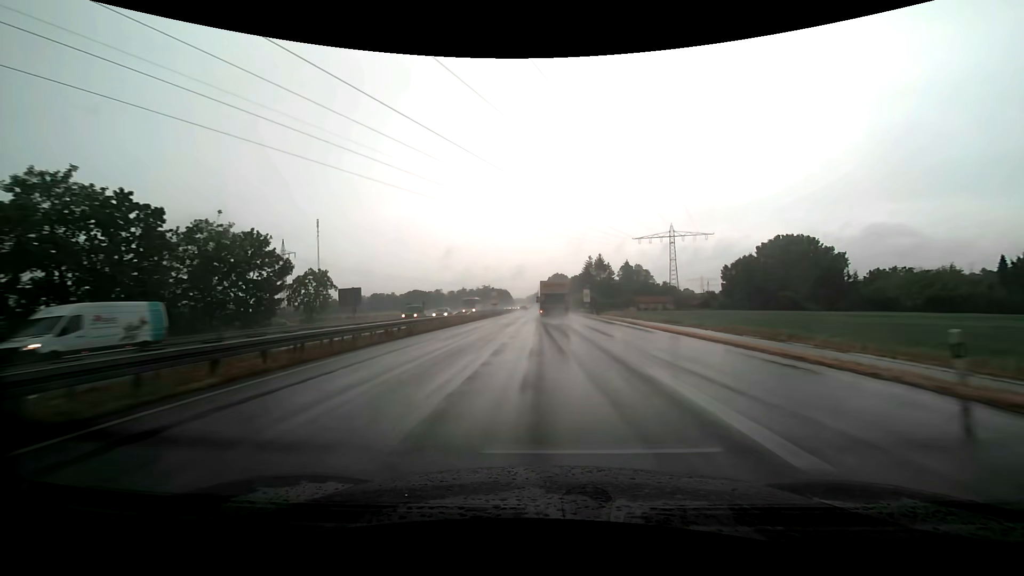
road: trunk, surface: asphalt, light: Day
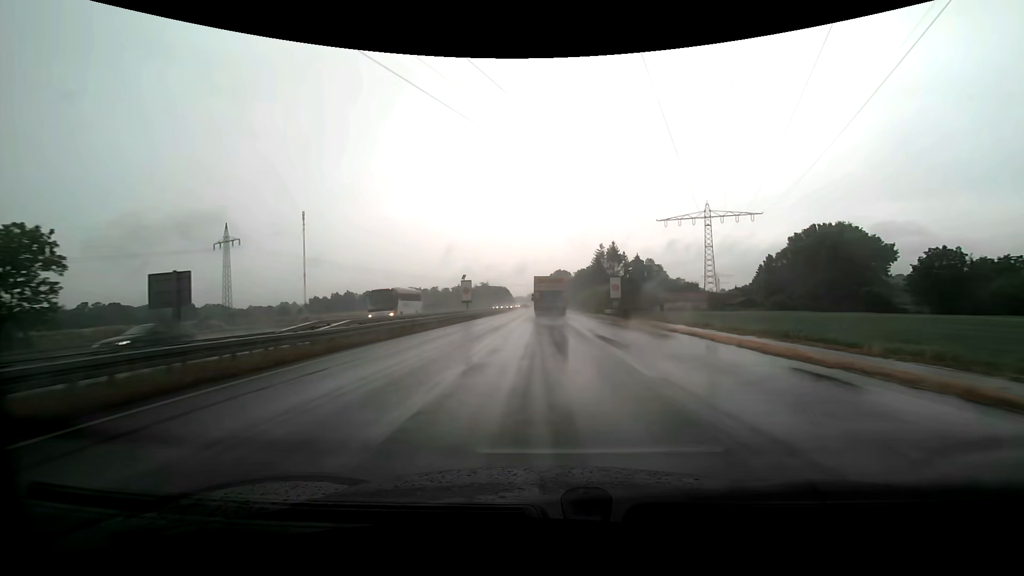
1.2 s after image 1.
(-0.1, +31.1) m; 0°
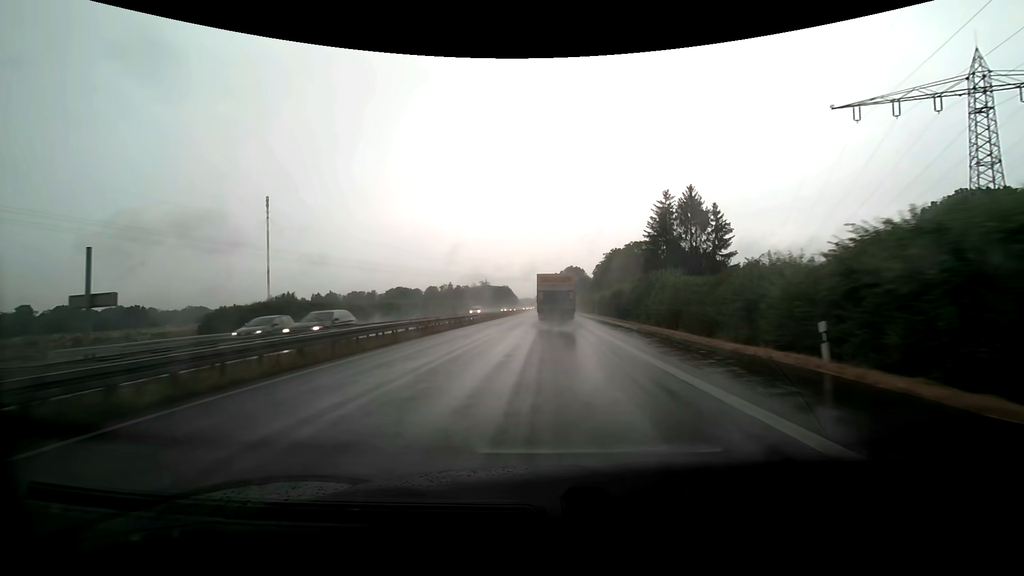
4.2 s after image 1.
(-0.6, +72.0) m; -1°
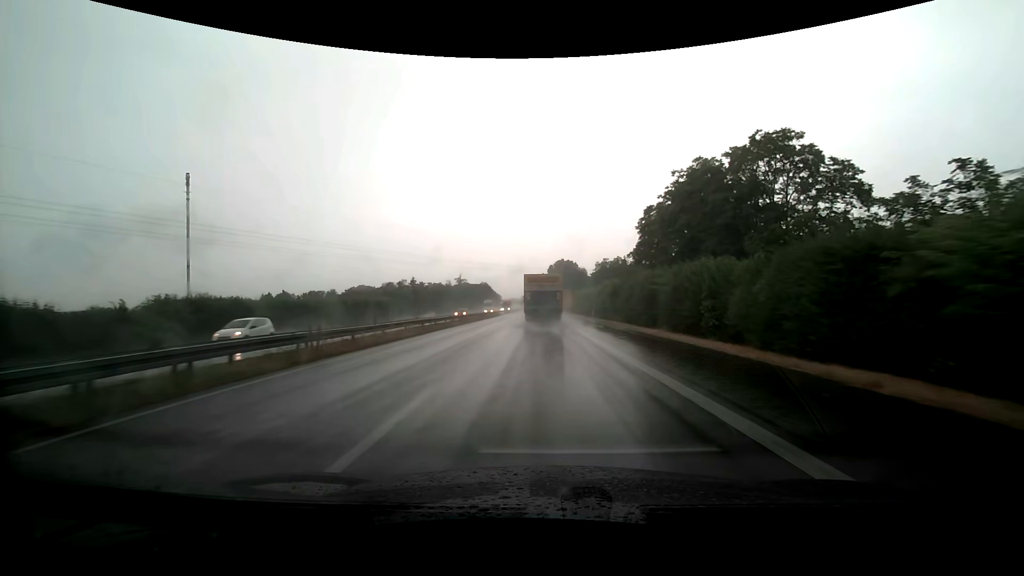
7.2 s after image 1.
(+0.9, +67.8) m; +1°
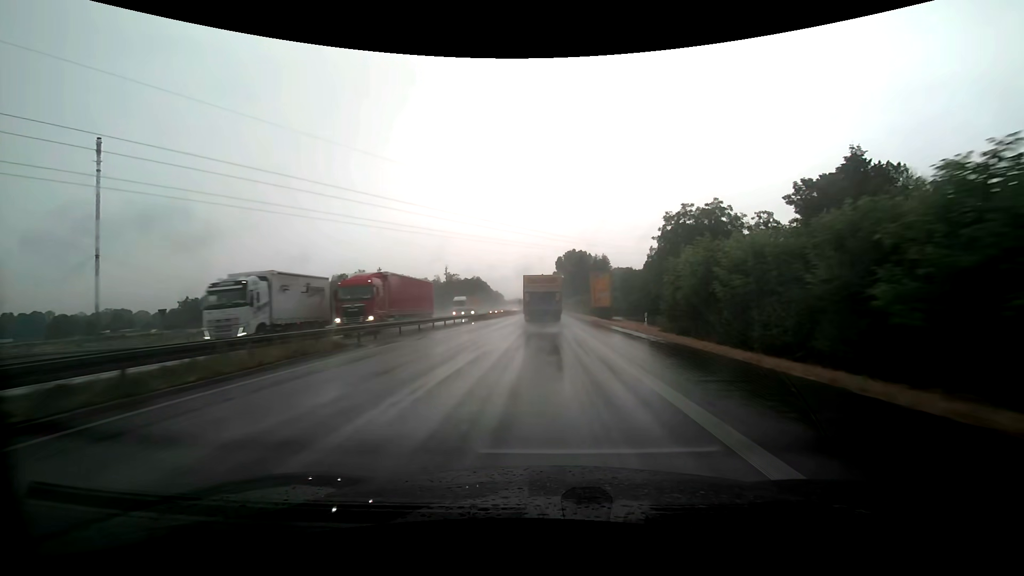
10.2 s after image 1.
(-0.5, +67.3) m; -1°
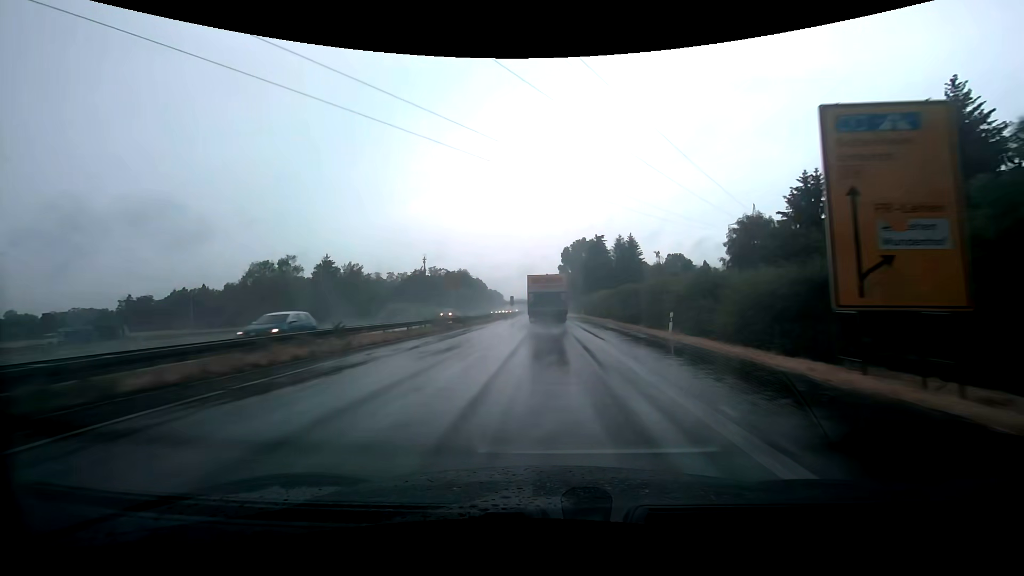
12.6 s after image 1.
(+0.1, +54.6) m; 0°
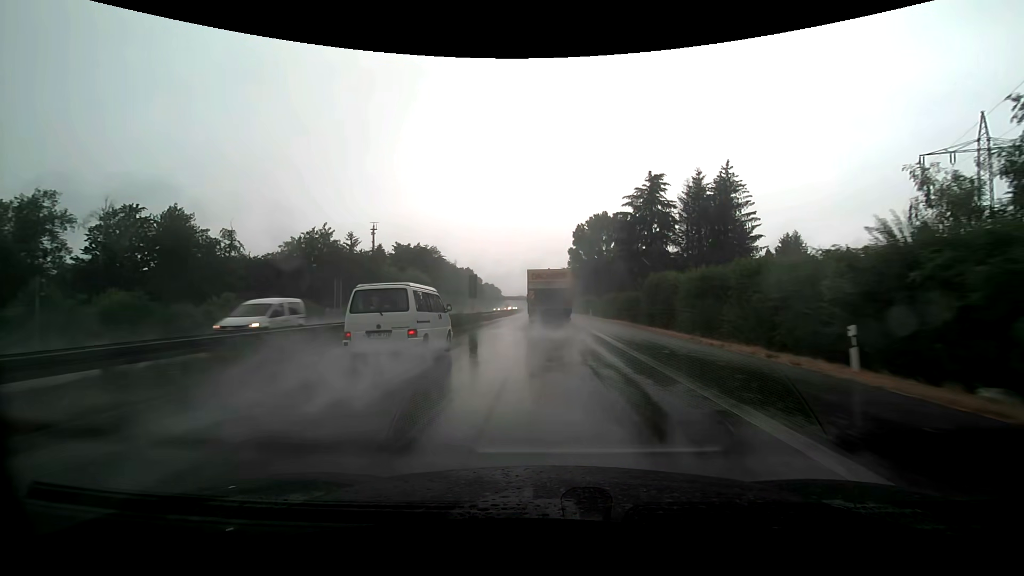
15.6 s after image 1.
(-0.4, +67.9) m; -1°
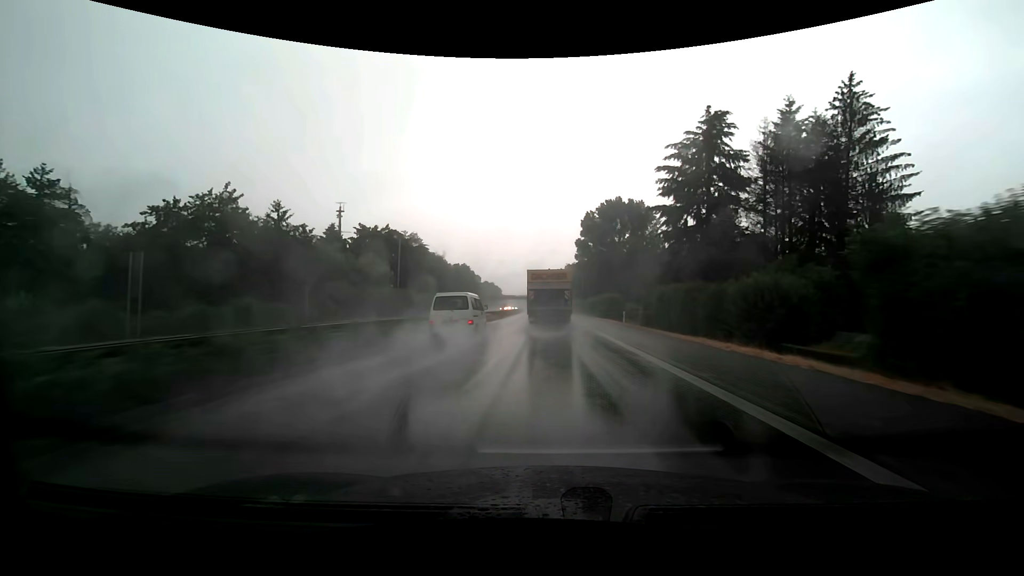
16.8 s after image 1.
(0.0, +25.9) m; 0°
(0, +10) (0, +20) (0, +30) (0, +40) (0, +50) (0, +60) (0, +70) (0, +80) (0, +90) (0, +100) m
